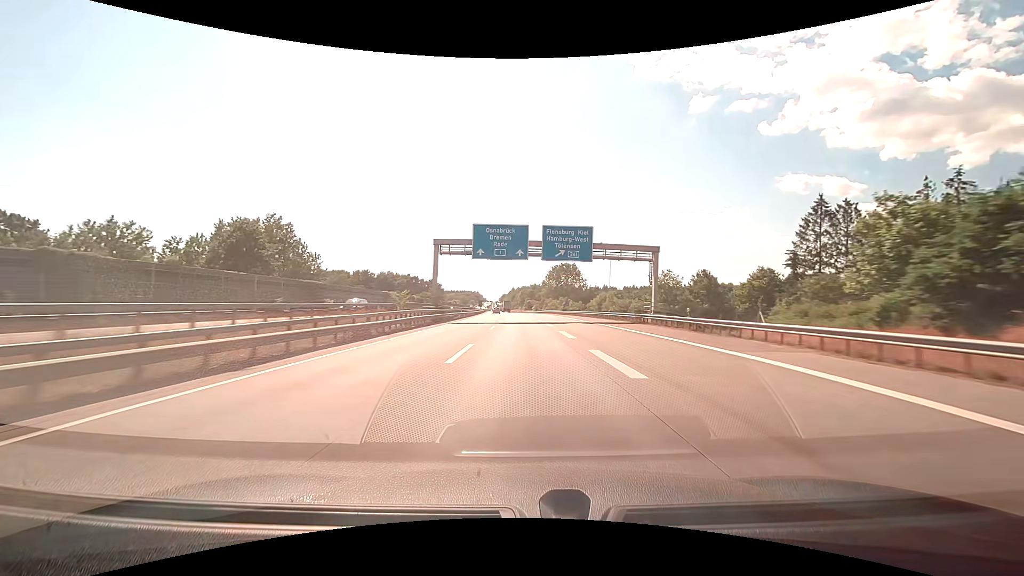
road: motorway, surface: concrete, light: Day
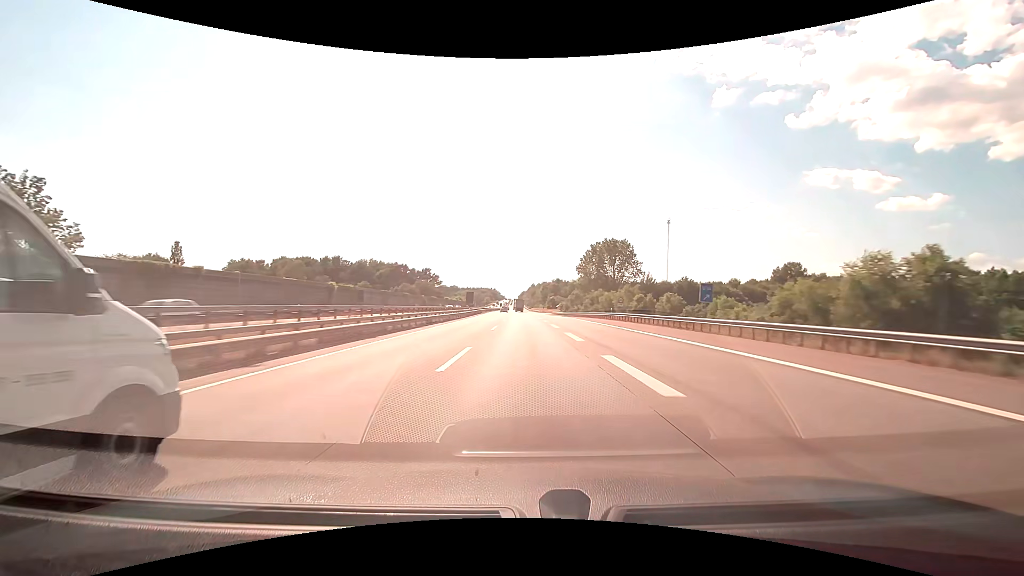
(-1.6, +74.1) m; -2°
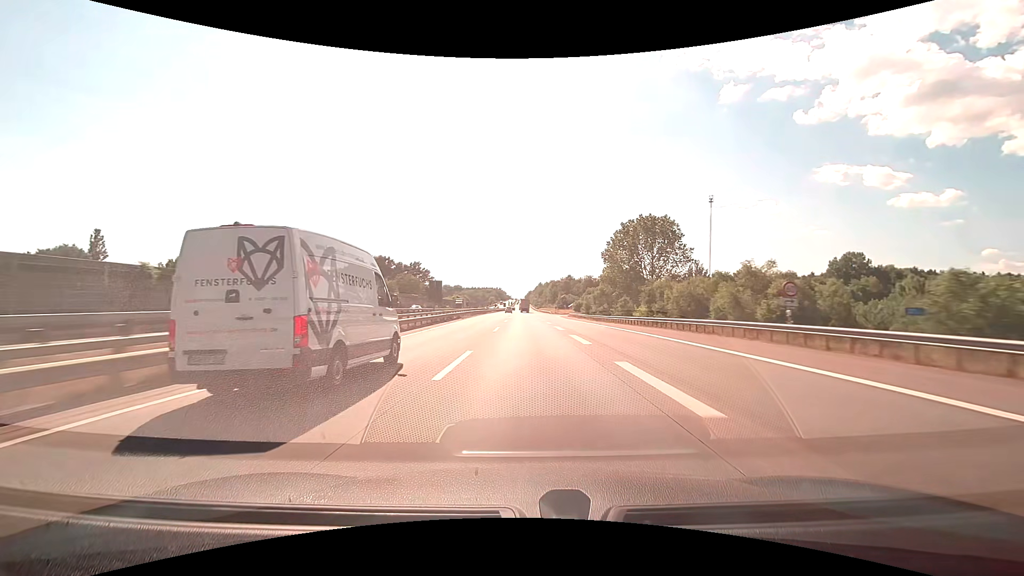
(-0.3, +37.3) m; -1°
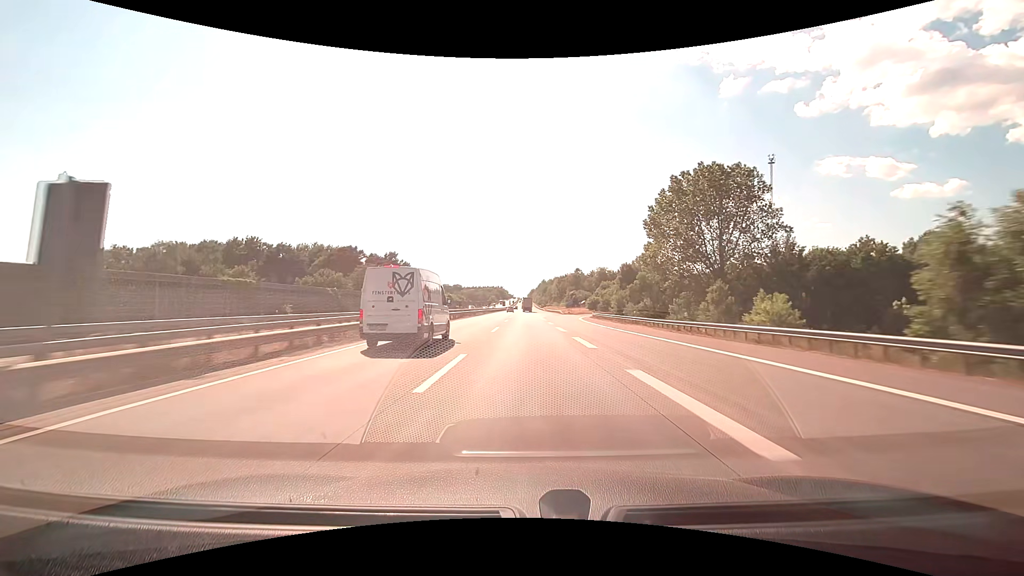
(-0.1, +37.6) m; 0°
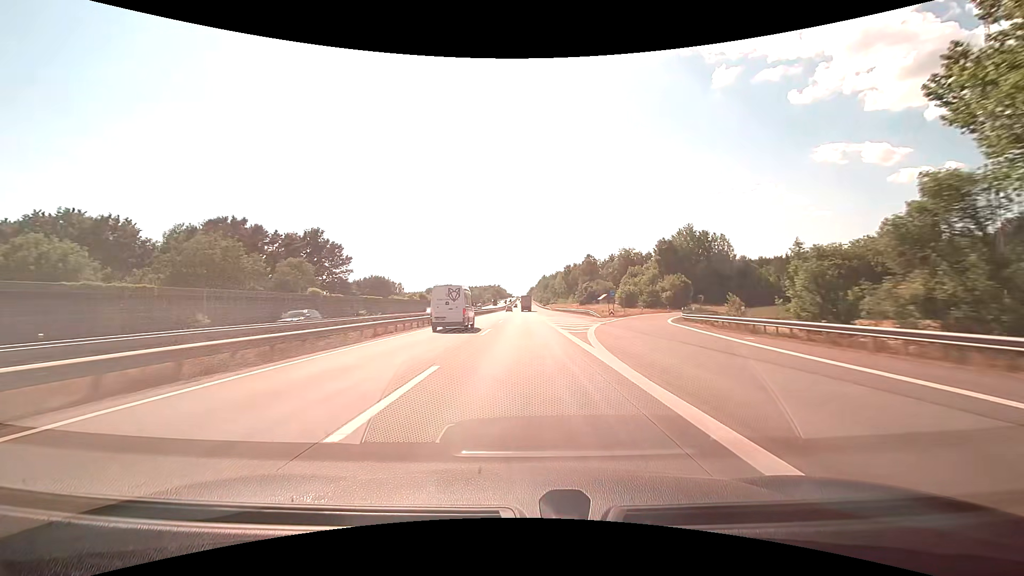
(0.0, +56.8) m; 0°
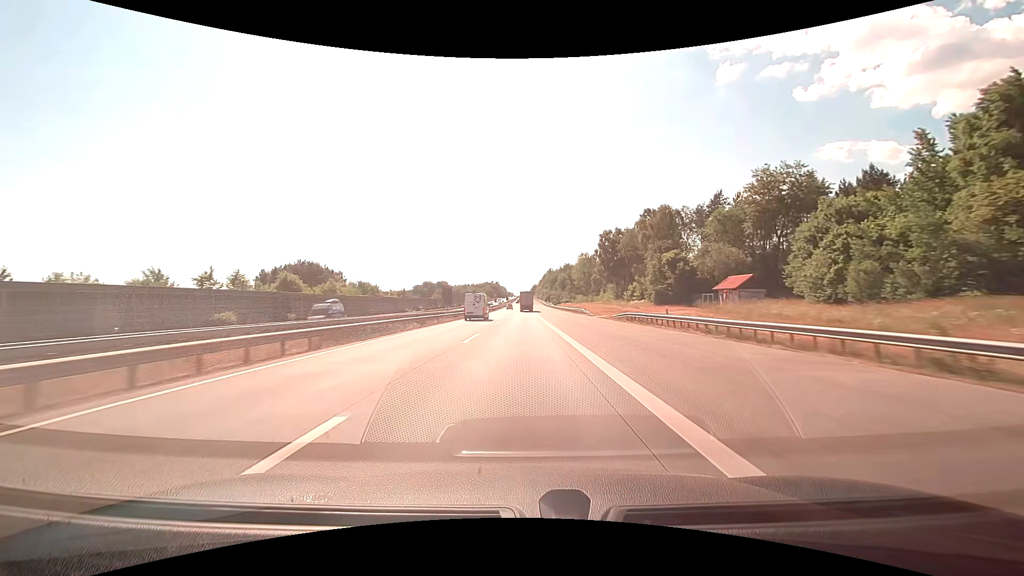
(-0.3, +95.1) m; 0°
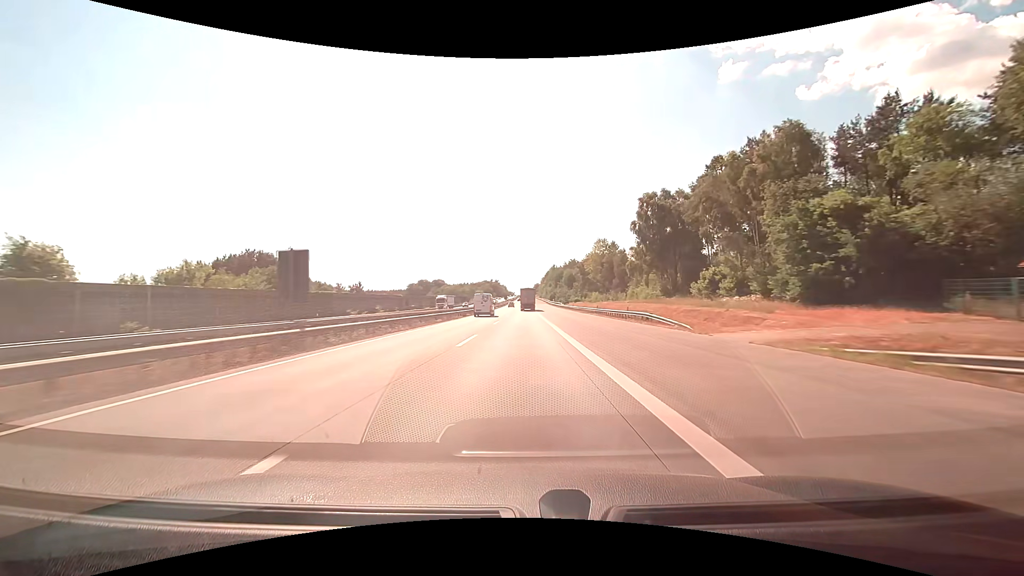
(-0.1, +37.7) m; 0°
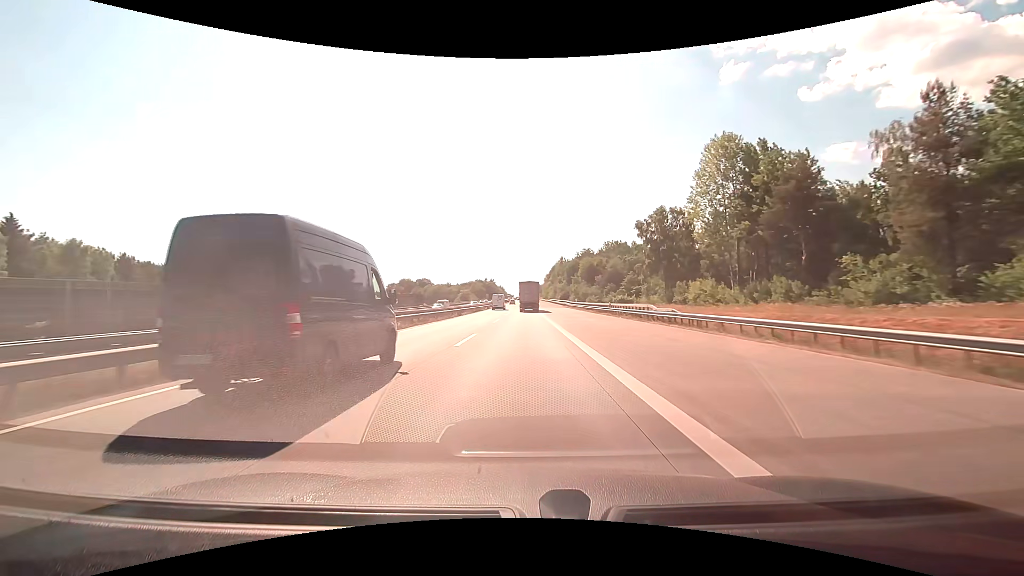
(0.0, +90.5) m; 0°
(0, +10) (0, +20) (0, +30) (0, +40) (0, +50) (0, +60) (0, +70) (0, +80) (0, +90) (0, +100) m
